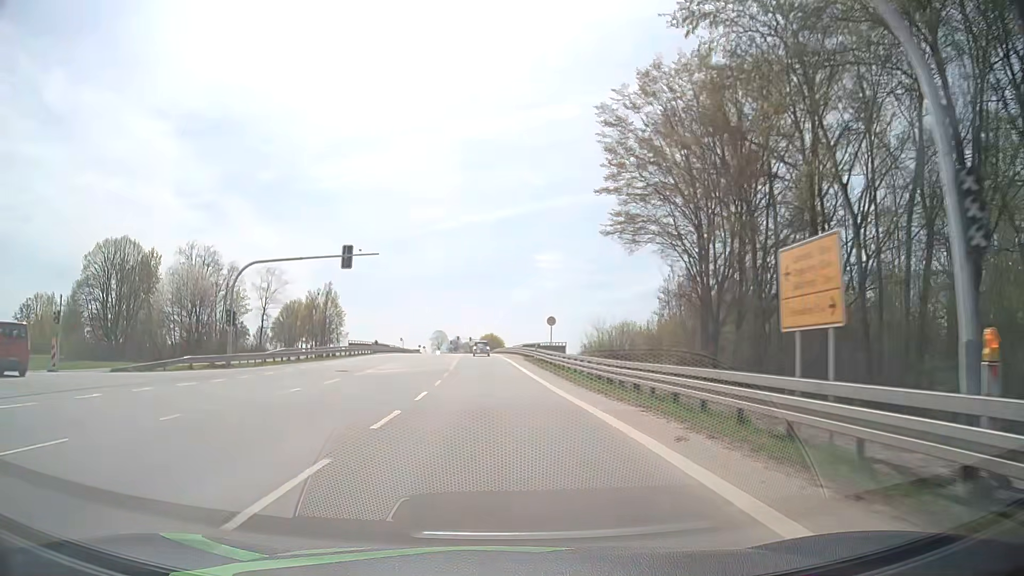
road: secondary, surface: asphalt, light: Day
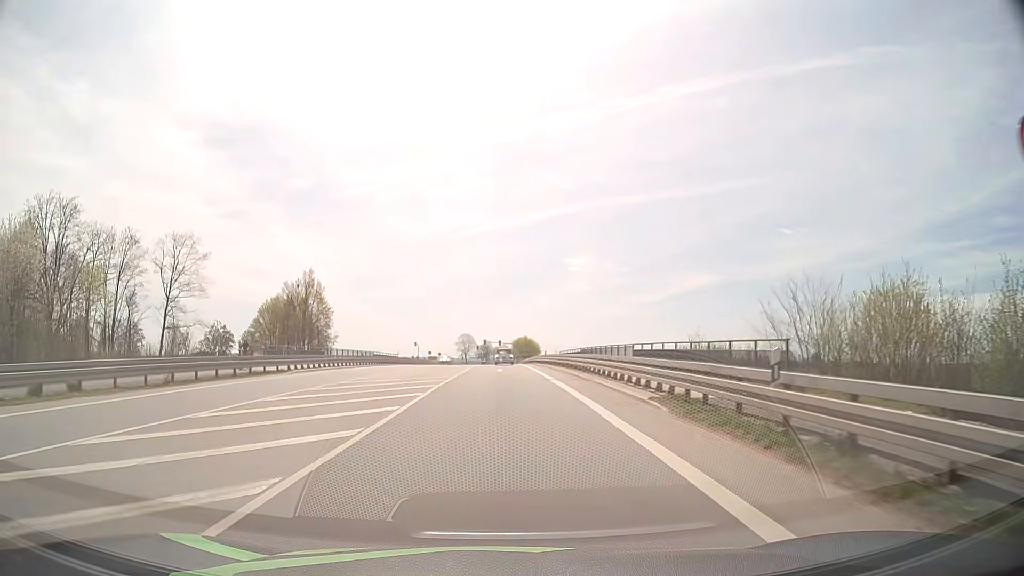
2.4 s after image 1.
(-1.0, +39.9) m; -3°
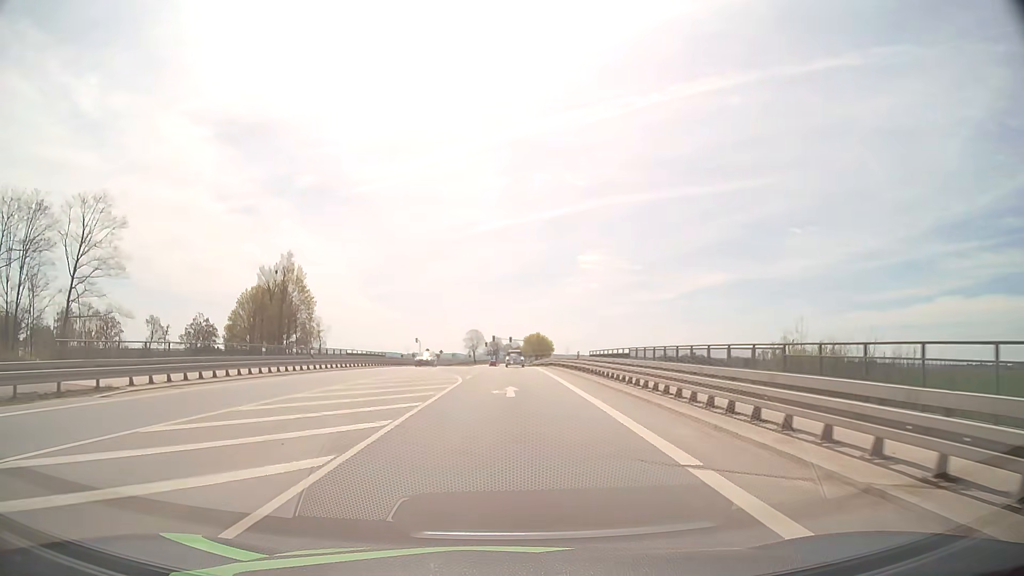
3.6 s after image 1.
(-0.2, +18.2) m; -1°
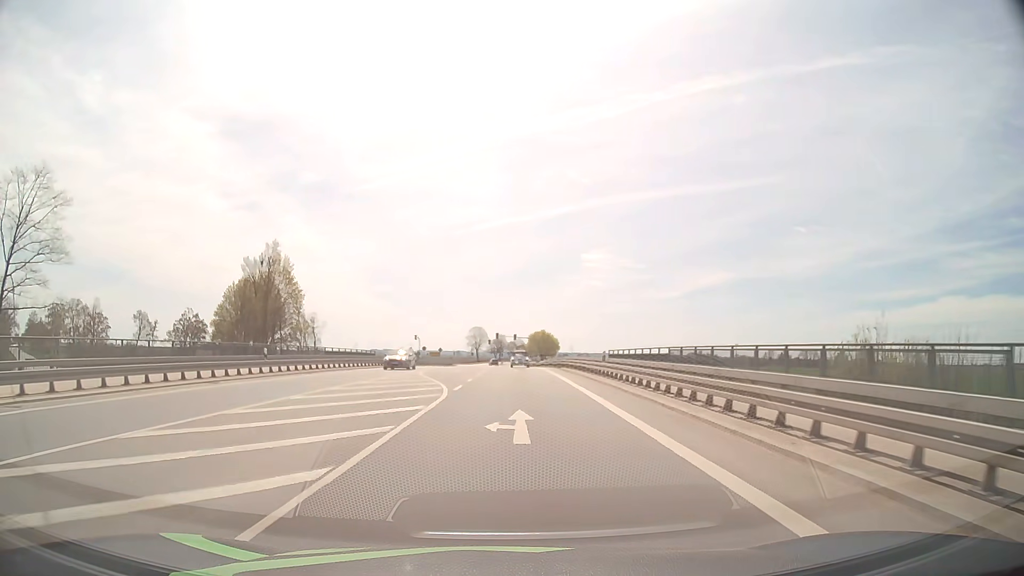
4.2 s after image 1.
(0.0, +8.7) m; 0°
